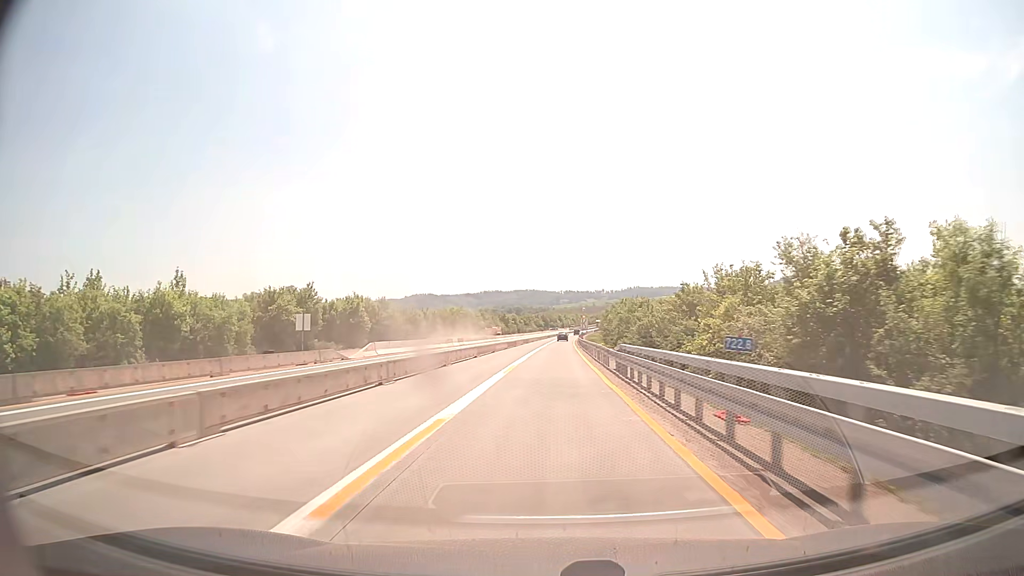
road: motorway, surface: concrete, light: Day
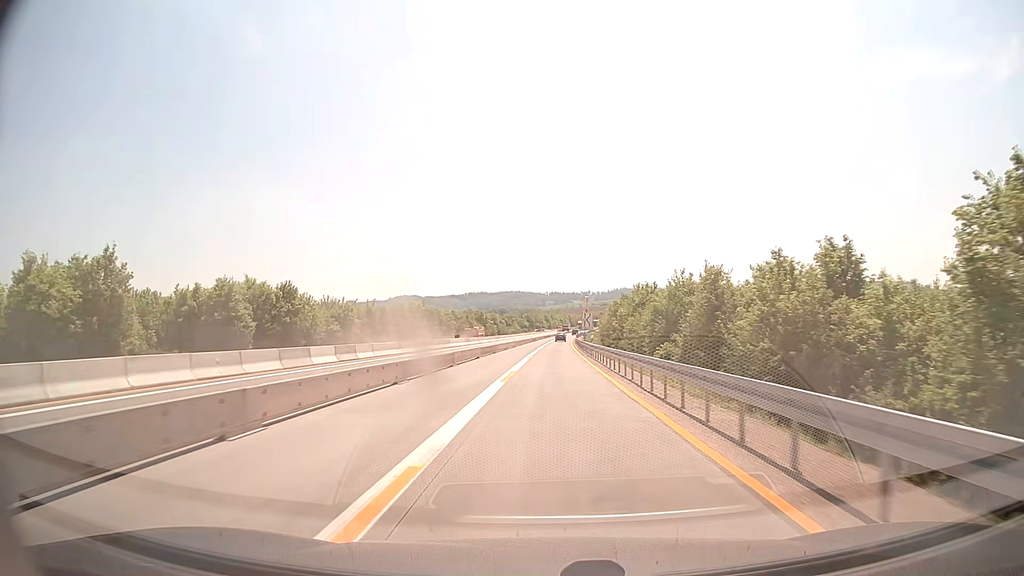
(+0.3, +39.2) m; +1°
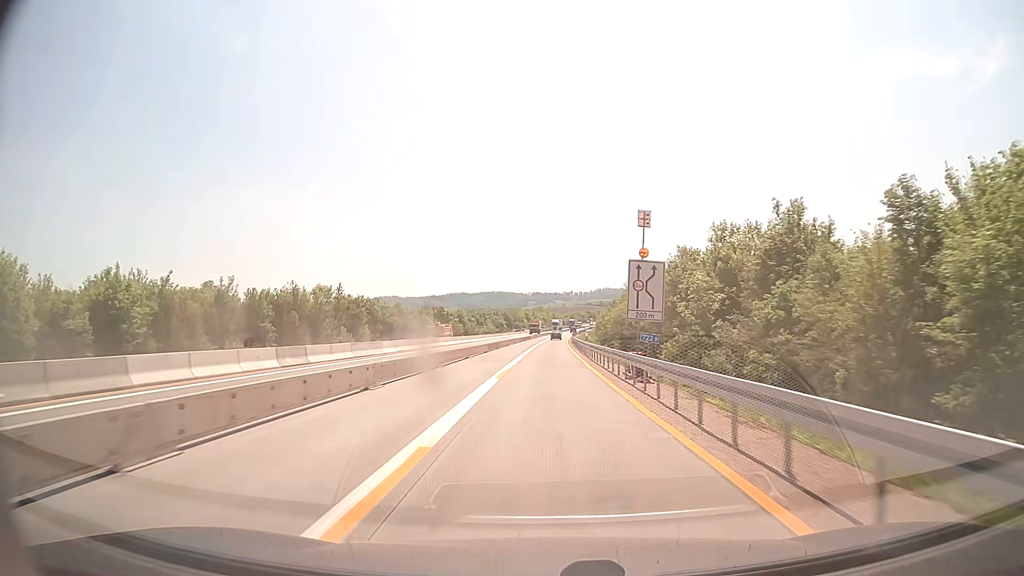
(+0.7, +52.2) m; +2°
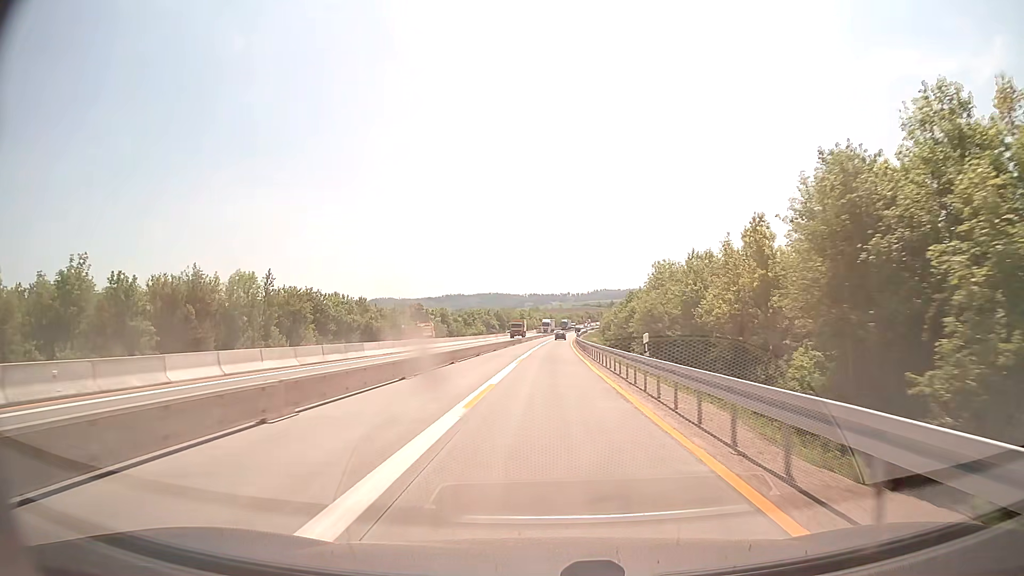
(+0.1, +26.0) m; 0°
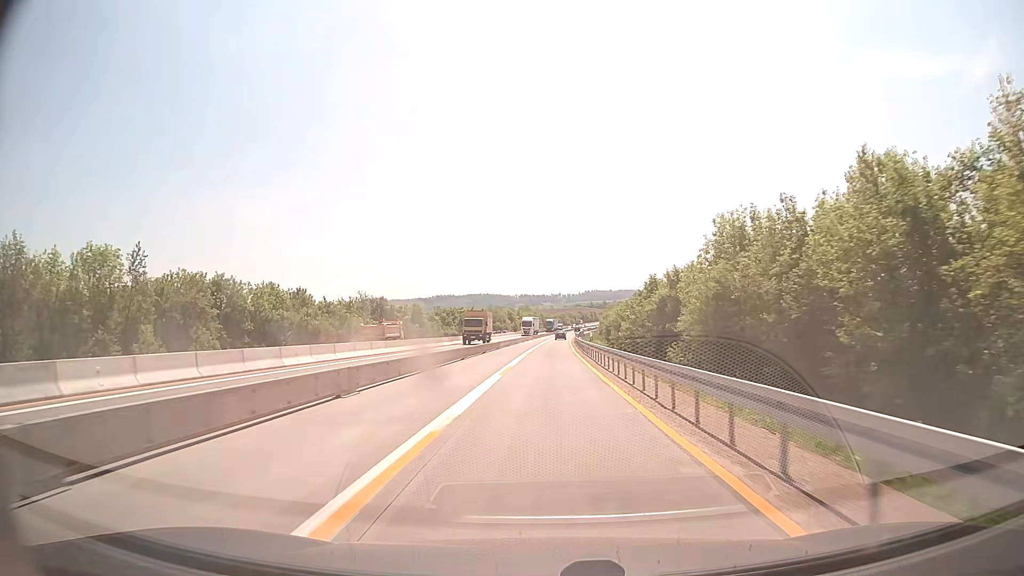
(+0.1, +26.0) m; +1°
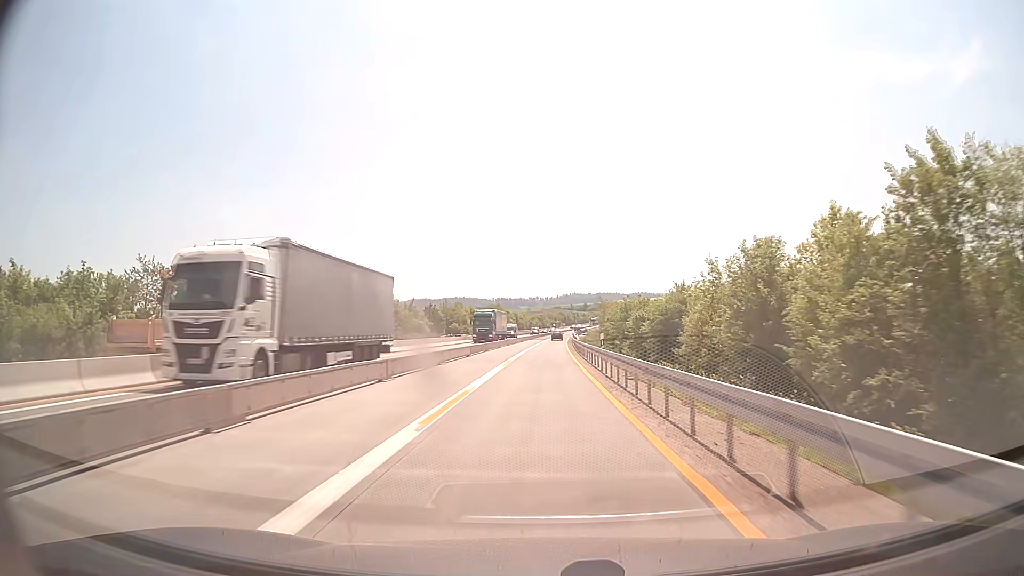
(+1.0, +65.0) m; +2°
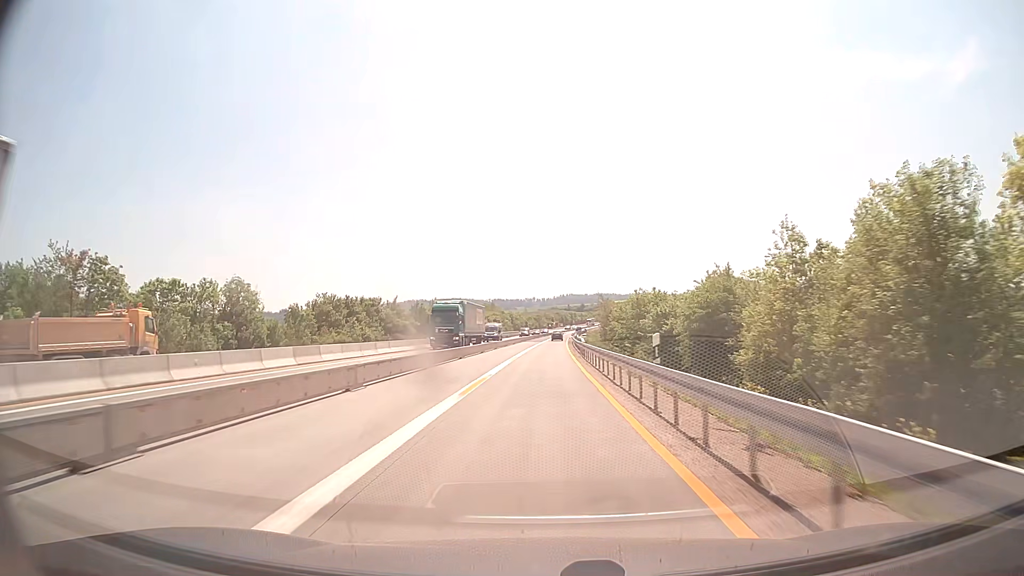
(0.0, +13.0) m; 0°
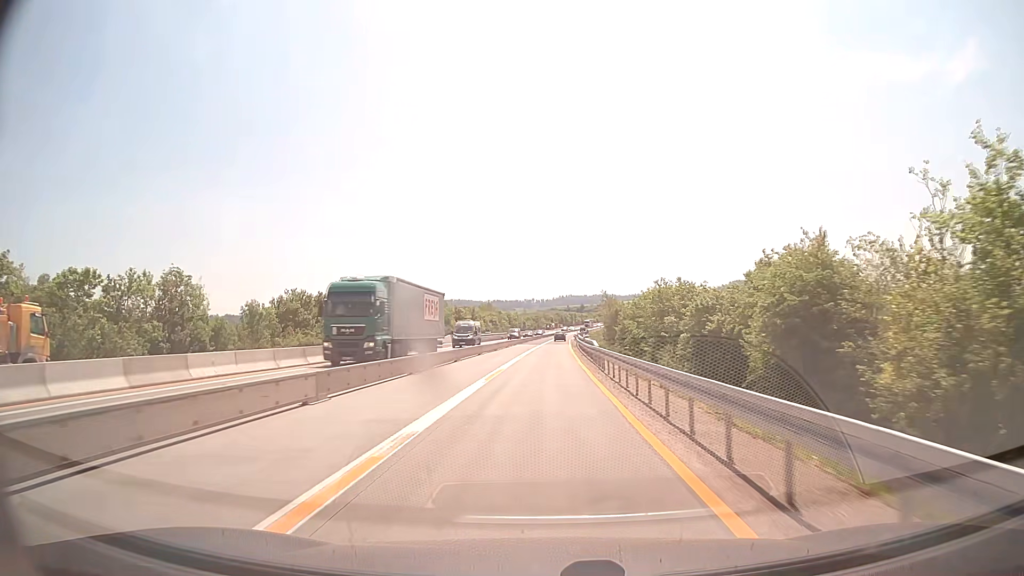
(0.0, +13.0) m; 0°
(0, +10) (0, +20) (0, +30) (0, +40) (+1, +50) (+1, +60) (+1, +70) (+1, +80) (+2, +90) (+2, +100) m
